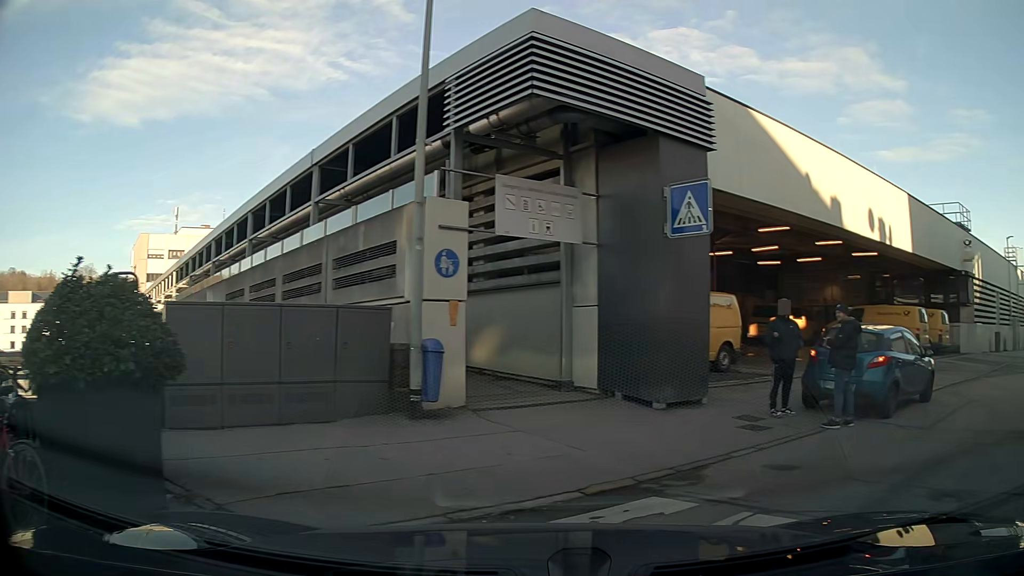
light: Day
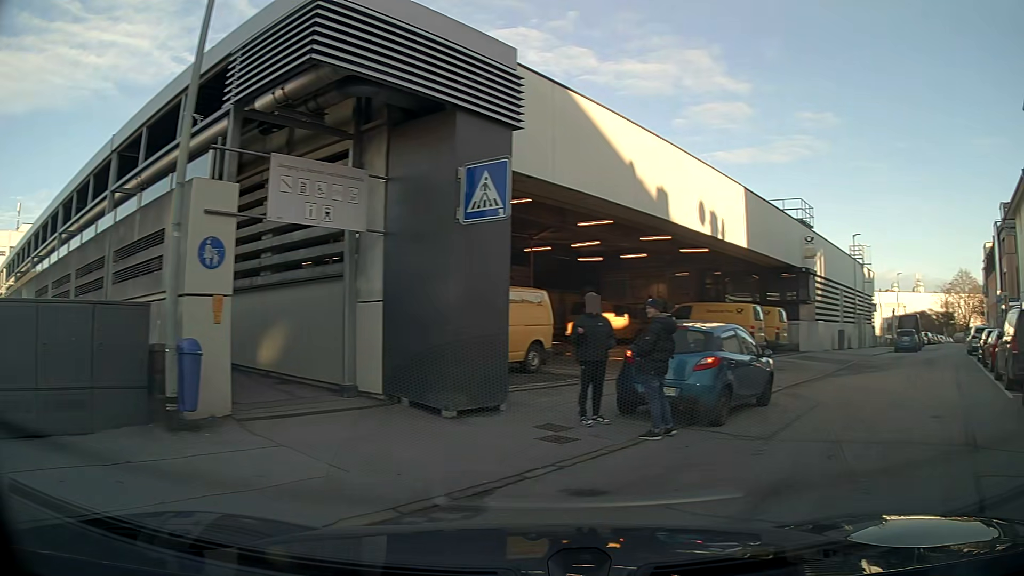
(+0.1, +1.3) m; +13°
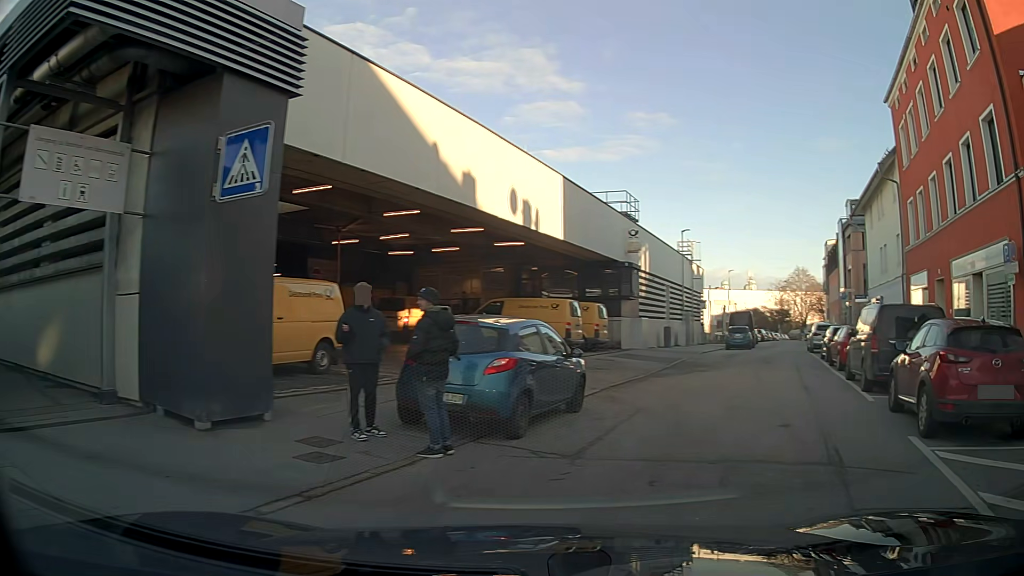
(+0.2, +1.5) m; +13°
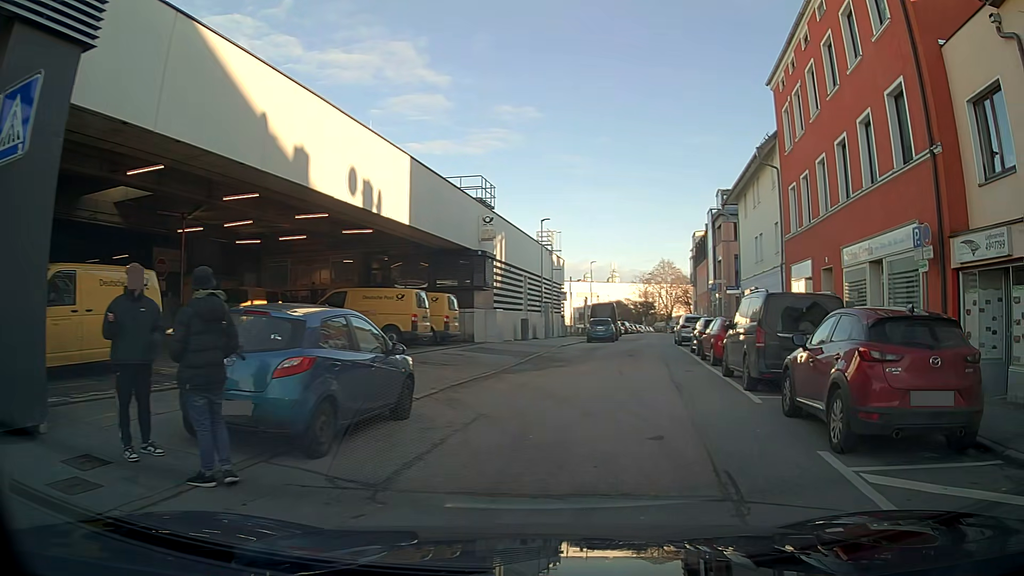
(+0.2, +1.8) m; +10°
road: residential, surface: asphalt
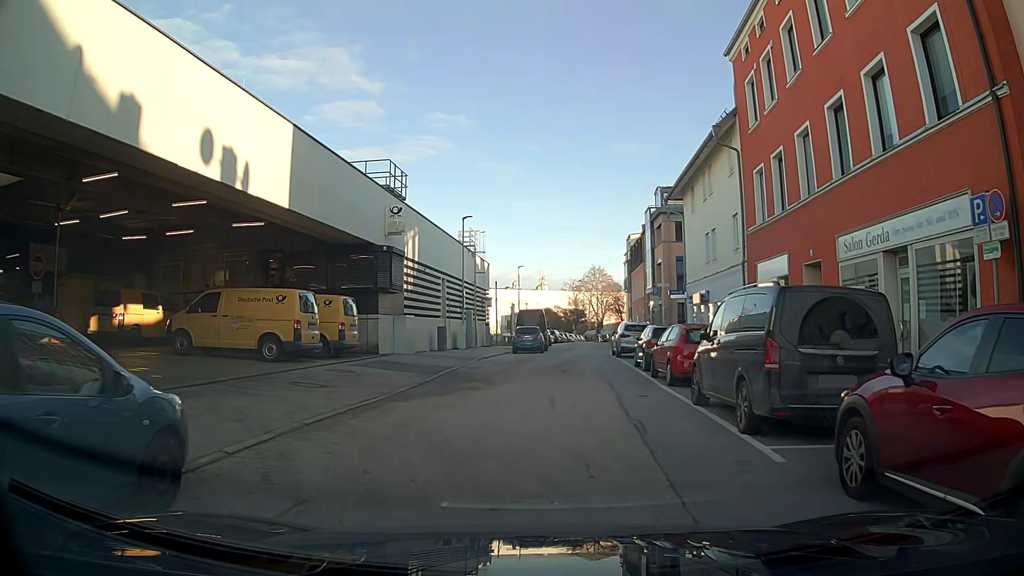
(+0.5, +4.5) m; +8°
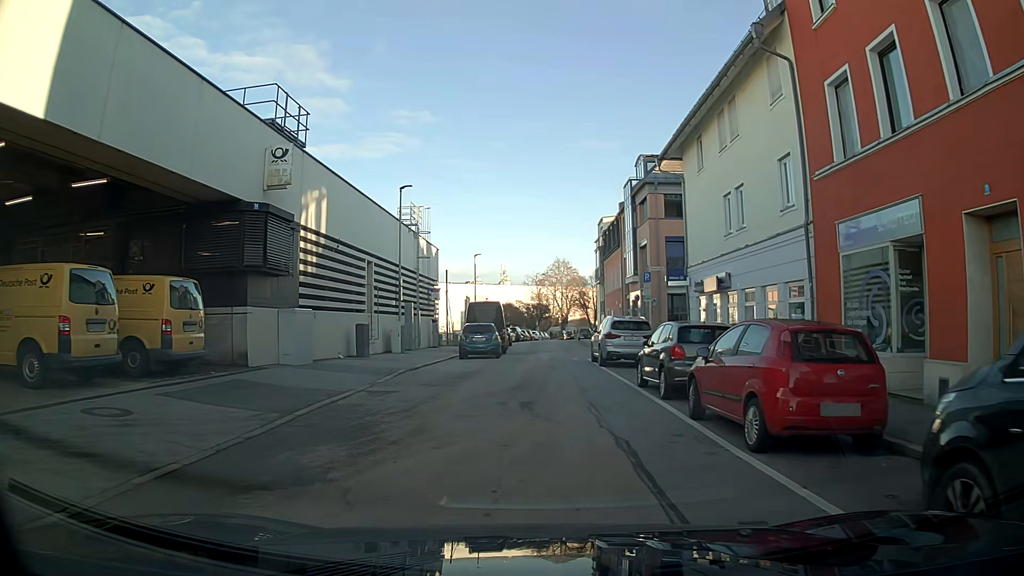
(+0.3, +8.8) m; +3°
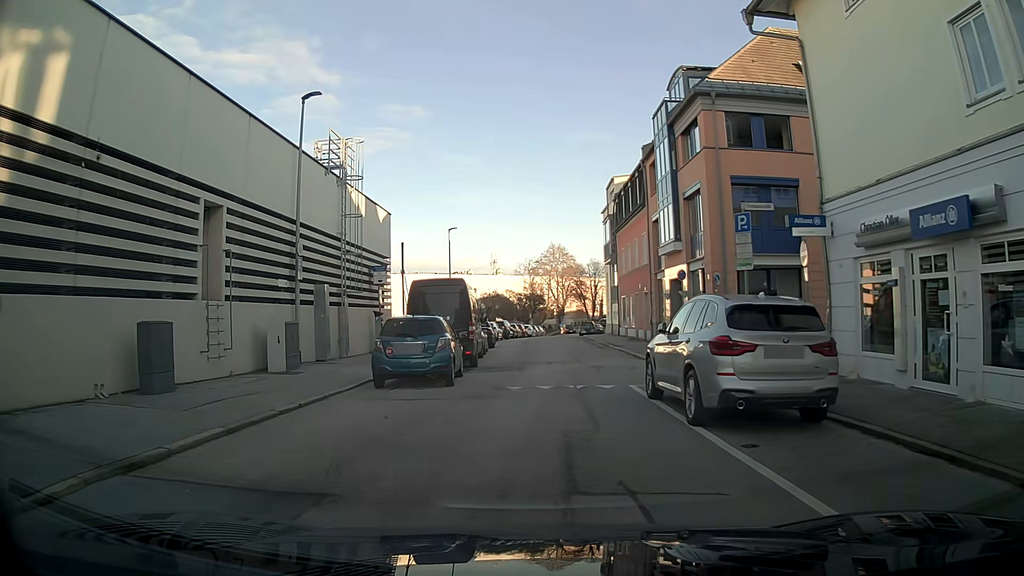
(+0.1, +13.8) m; 0°
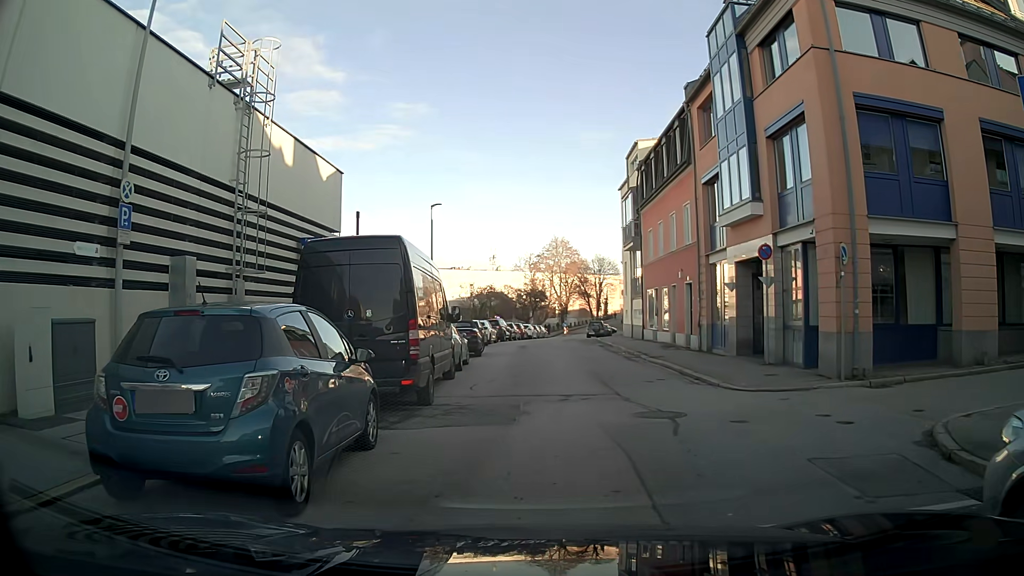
(-0.2, +9.1) m; -2°
(+1, +10) (+2, +20) (+3, +30) (+3, +40) (+4, +50) (+4, +60) (+6, +70) (+7, +80) (+9, +89) (+11, +99) m
